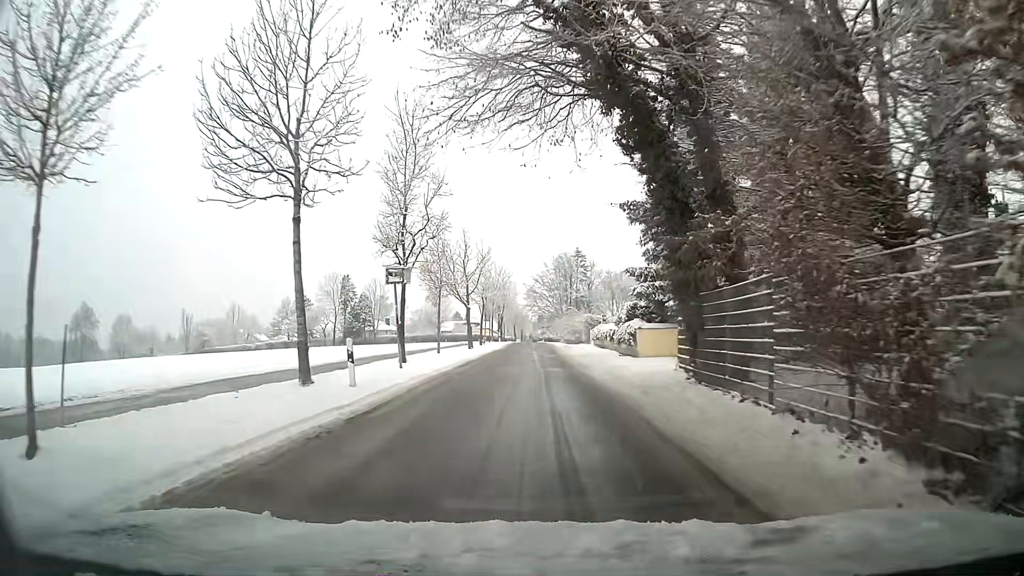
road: residential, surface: asphalt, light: Day
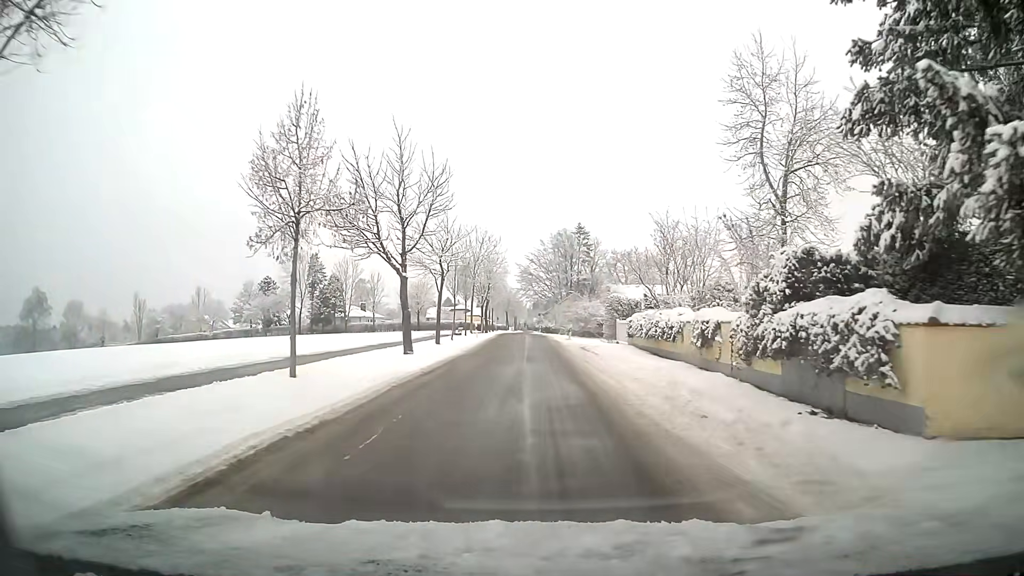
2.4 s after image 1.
(+0.2, +20.7) m; 0°
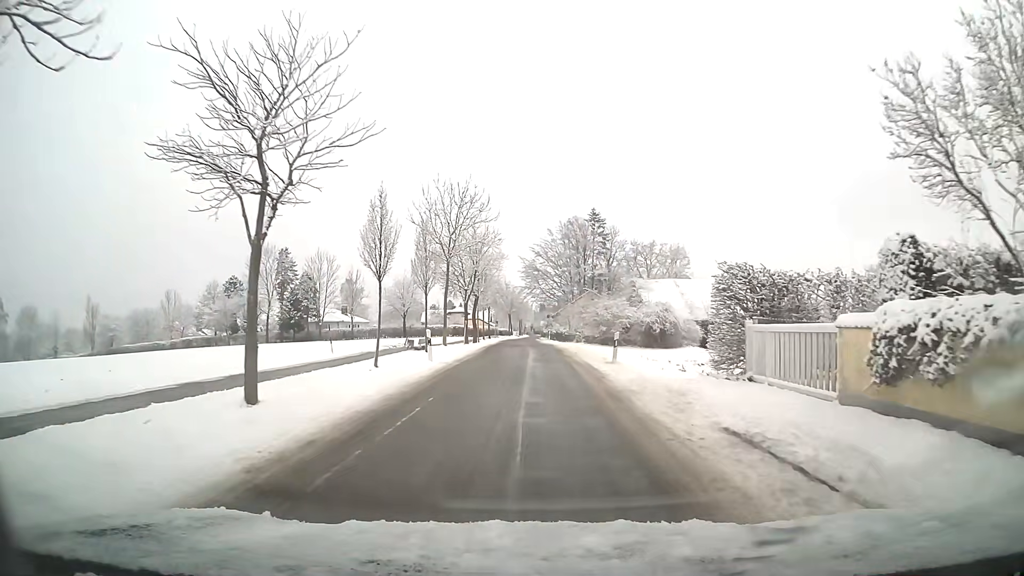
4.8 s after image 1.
(-0.2, +21.0) m; -1°
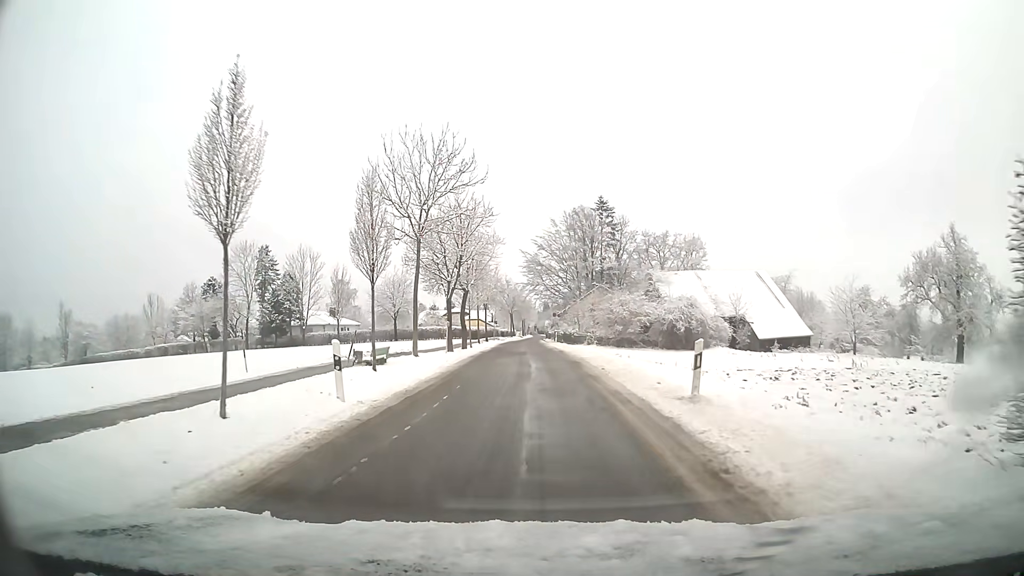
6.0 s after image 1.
(0.0, +10.4) m; -1°
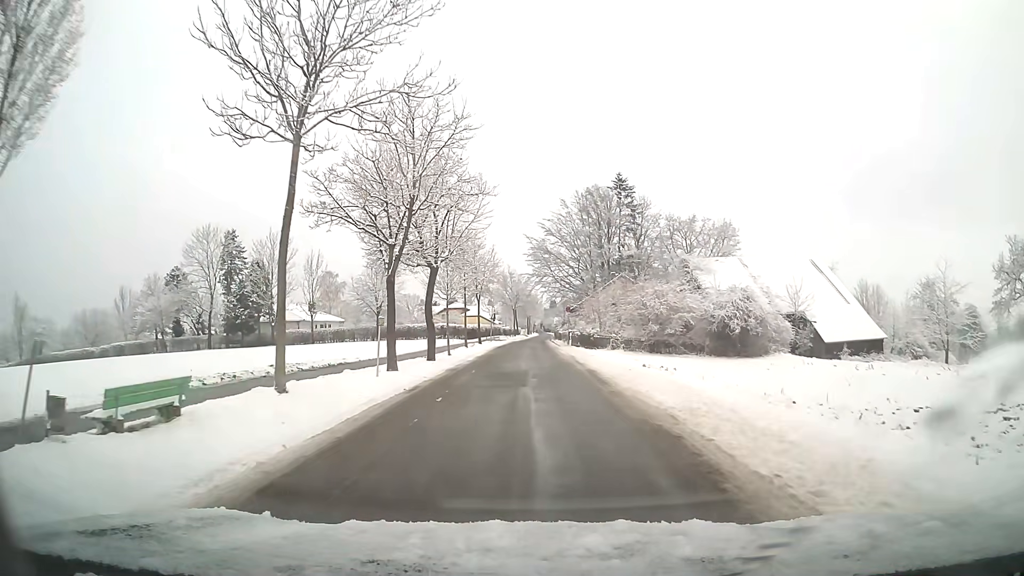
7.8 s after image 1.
(-0.1, +15.4) m; -1°
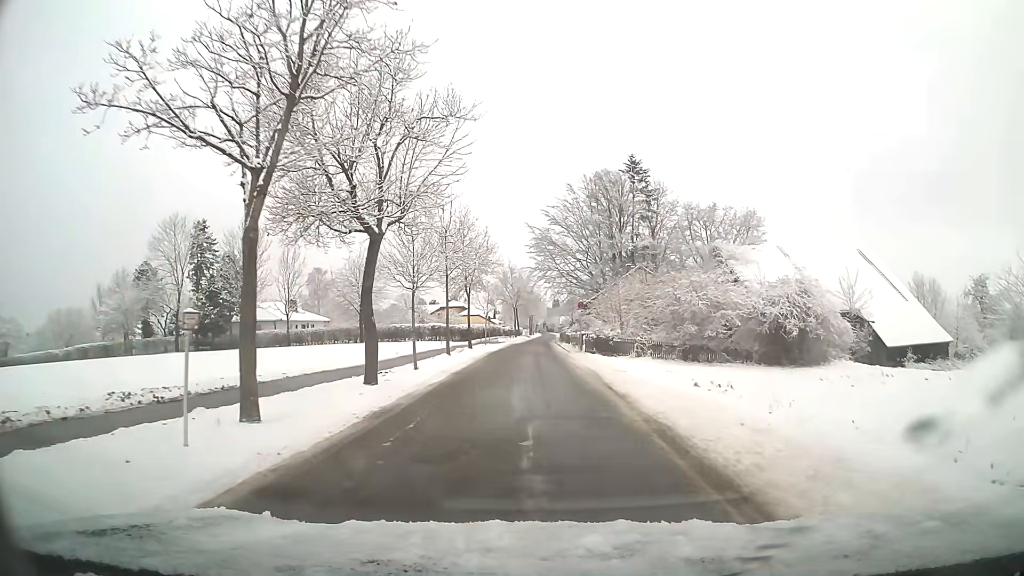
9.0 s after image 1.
(0.0, +10.2) m; 0°
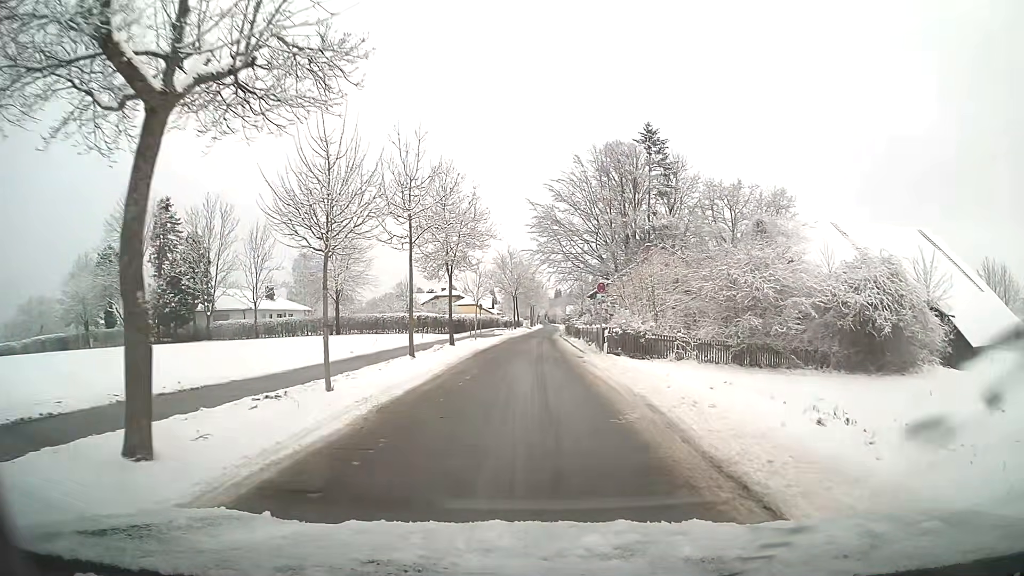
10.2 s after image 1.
(0.0, +10.2) m; 0°
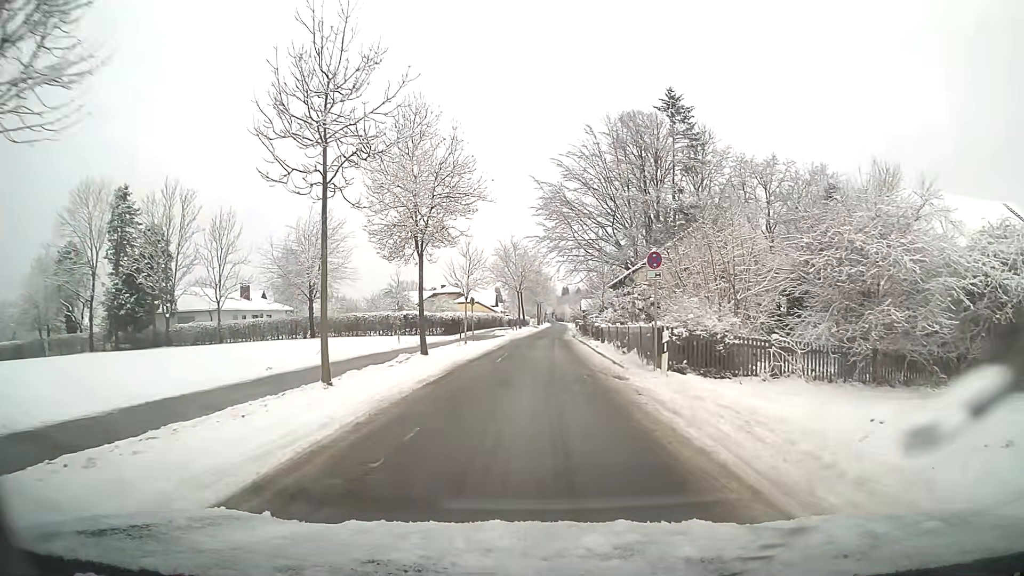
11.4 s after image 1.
(0.0, +10.3) m; -1°
(0, +10) (0, +20) (0, +30) (+1, +40) (+1, +50) (+2, +60) (+2, +70) (+3, +80) (+3, +90) (+4, +100) m
